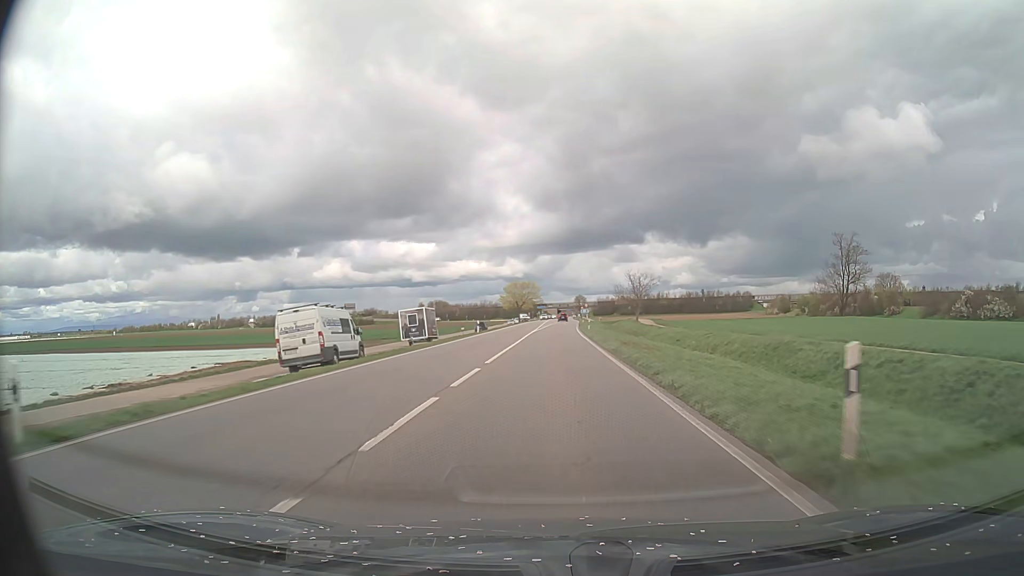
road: primary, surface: asphalt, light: Day
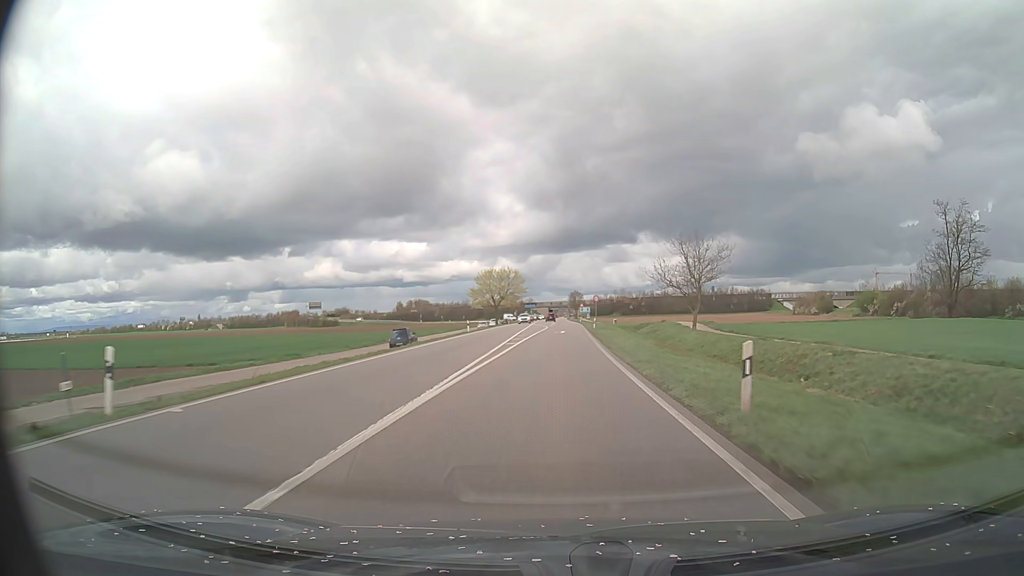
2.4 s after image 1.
(+0.3, +46.8) m; +1°
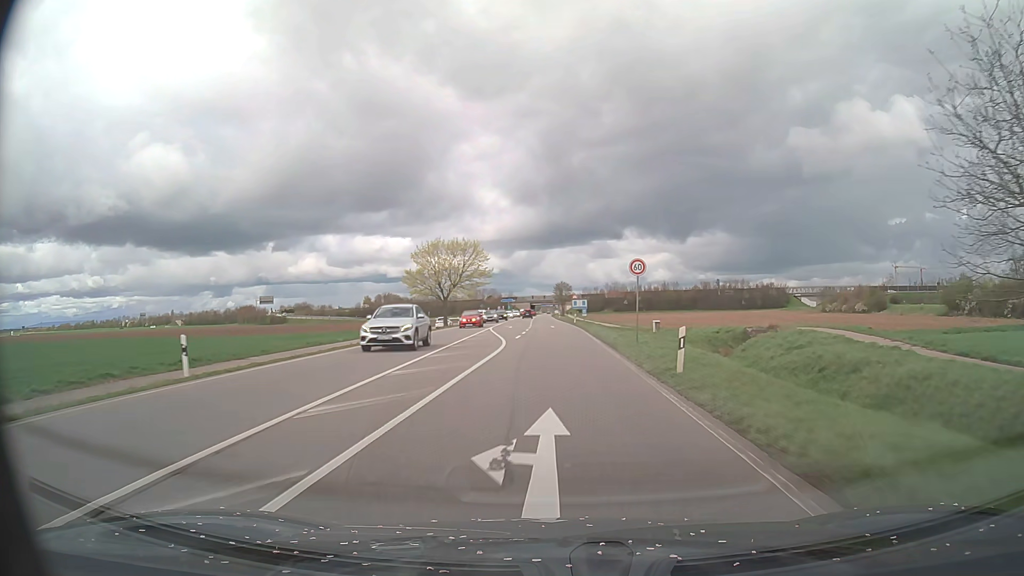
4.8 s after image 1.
(+0.6, +44.1) m; +1°
(0, +10) (0, +20) (0, +30) (0, +40) (0, +50) (0, +60) (0, +70) (0, +80) (-1, +90) (-1, +100) m
